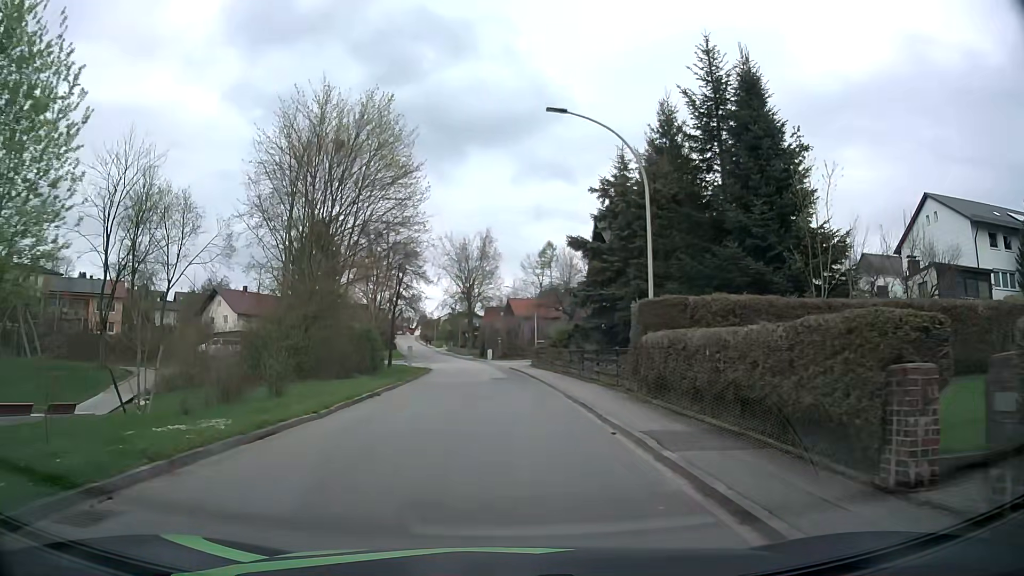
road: residential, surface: asphalt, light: Day
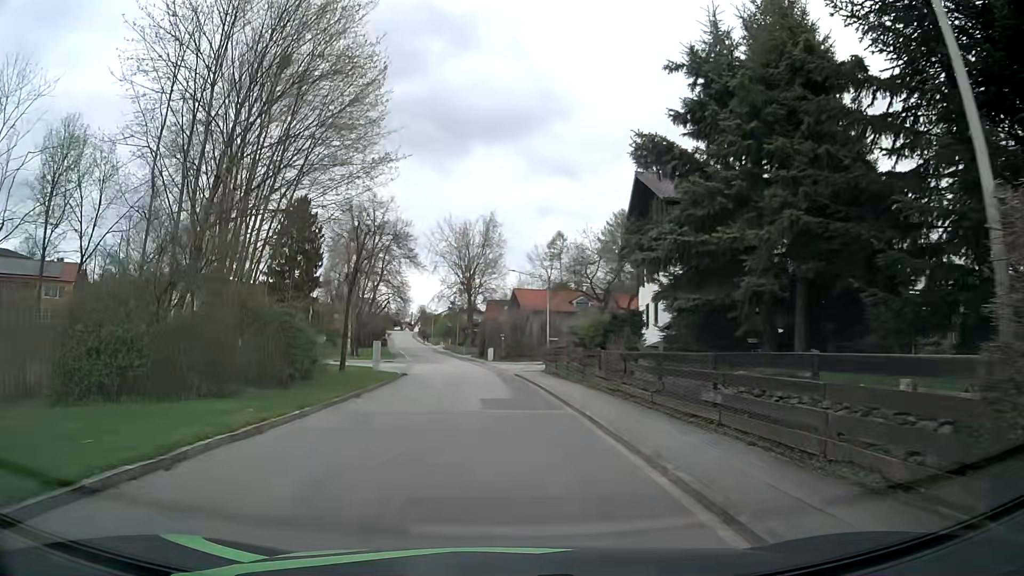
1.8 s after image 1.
(-0.2, +13.4) m; -1°
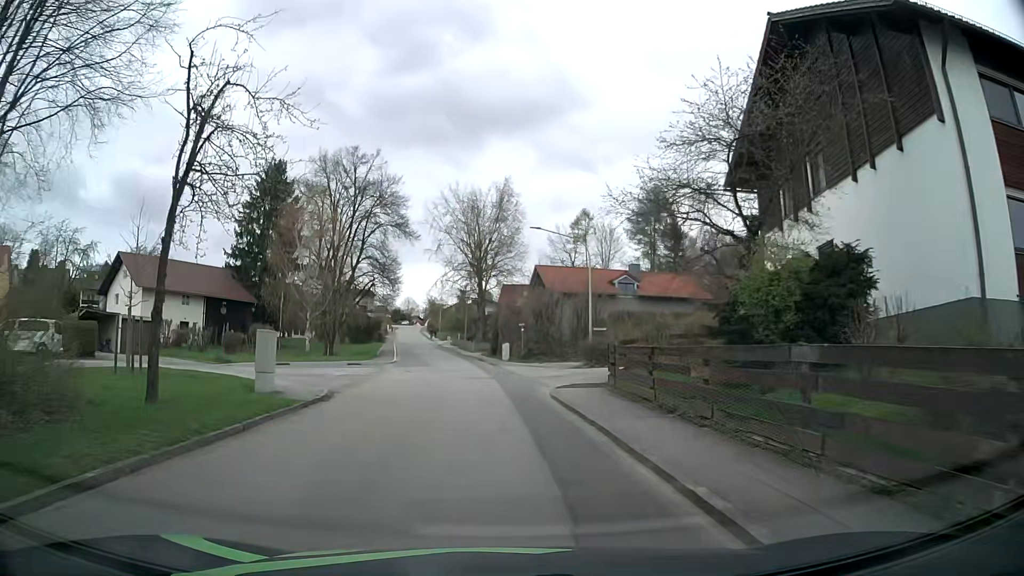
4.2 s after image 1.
(-0.2, +17.7) m; -1°
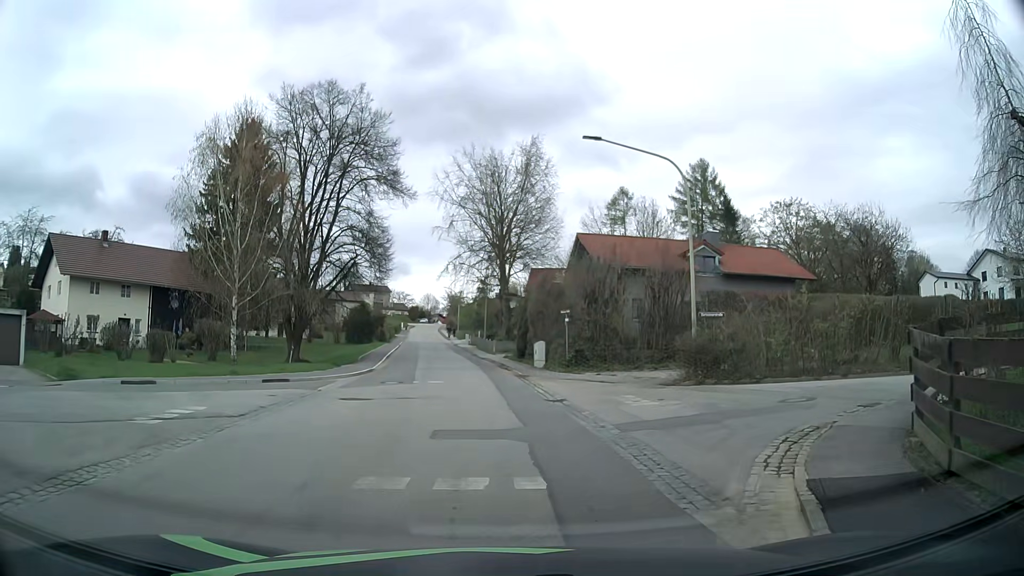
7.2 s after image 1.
(-0.4, +15.7) m; -2°
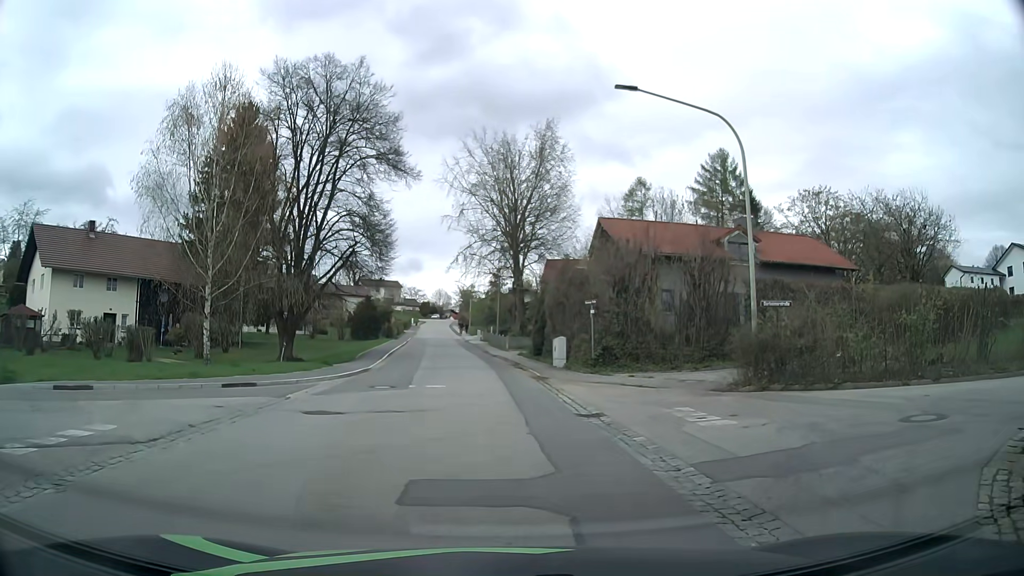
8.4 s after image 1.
(-0.1, +3.9) m; -2°
